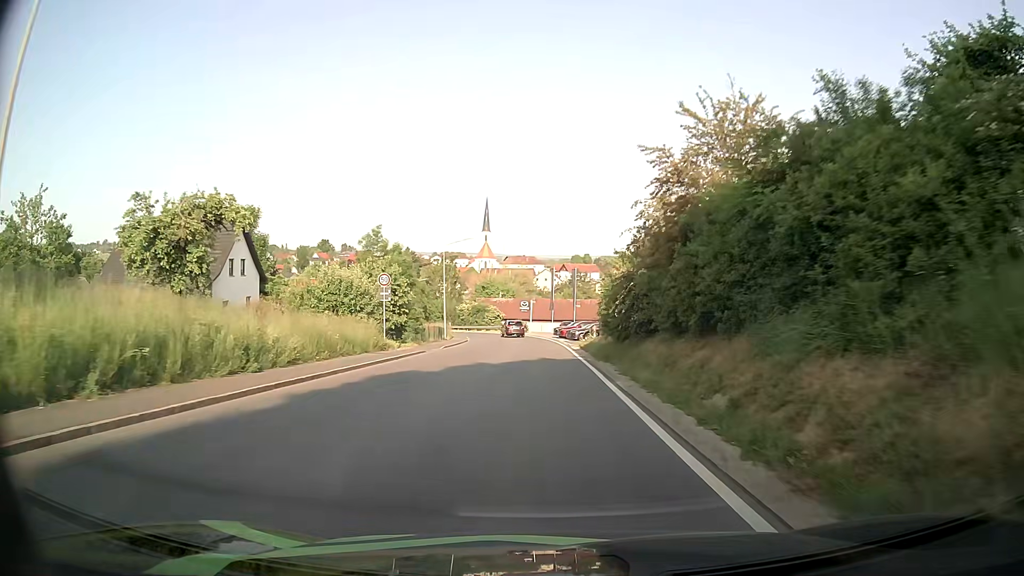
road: secondary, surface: asphalt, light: Day
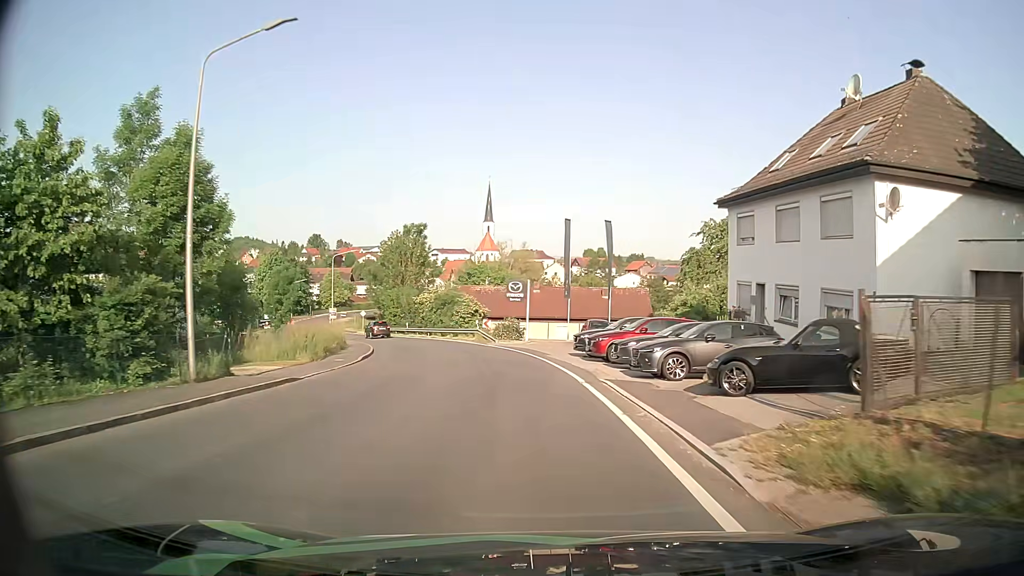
(-0.2, +38.1) m; -1°
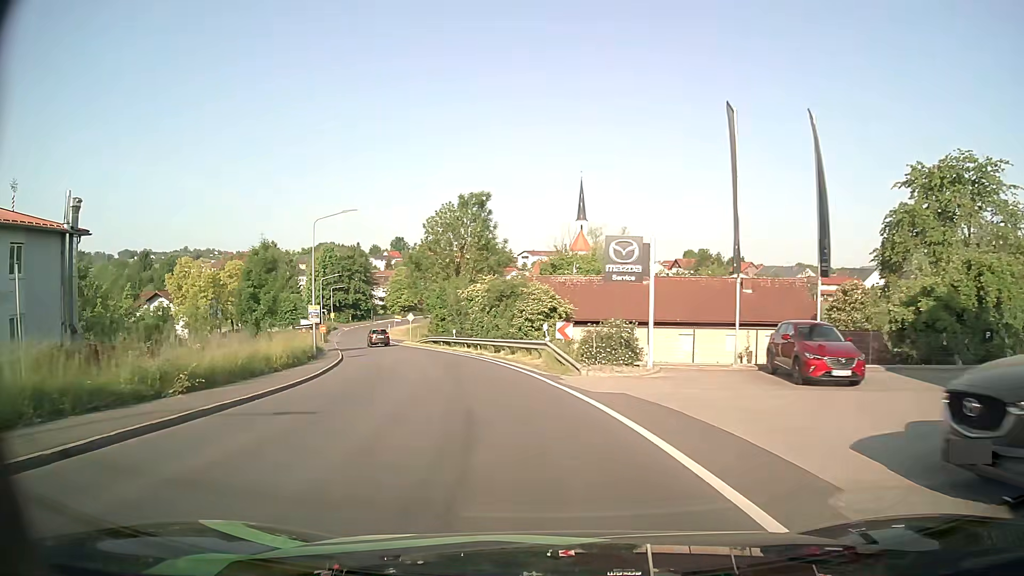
(-1.2, +23.2) m; -7°
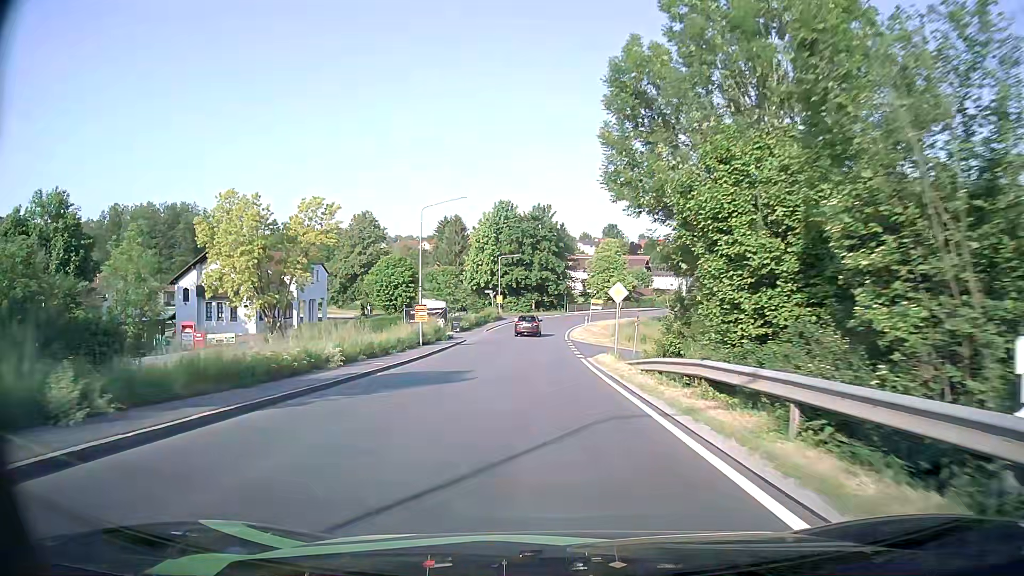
(-8.3, +41.5) m; -19°
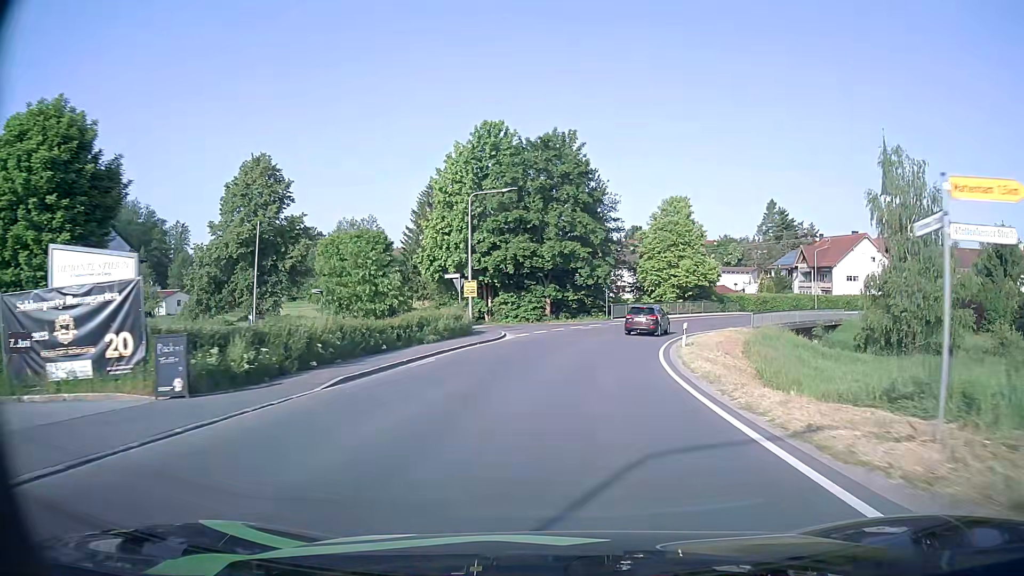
(-0.5, +43.7) m; -1°
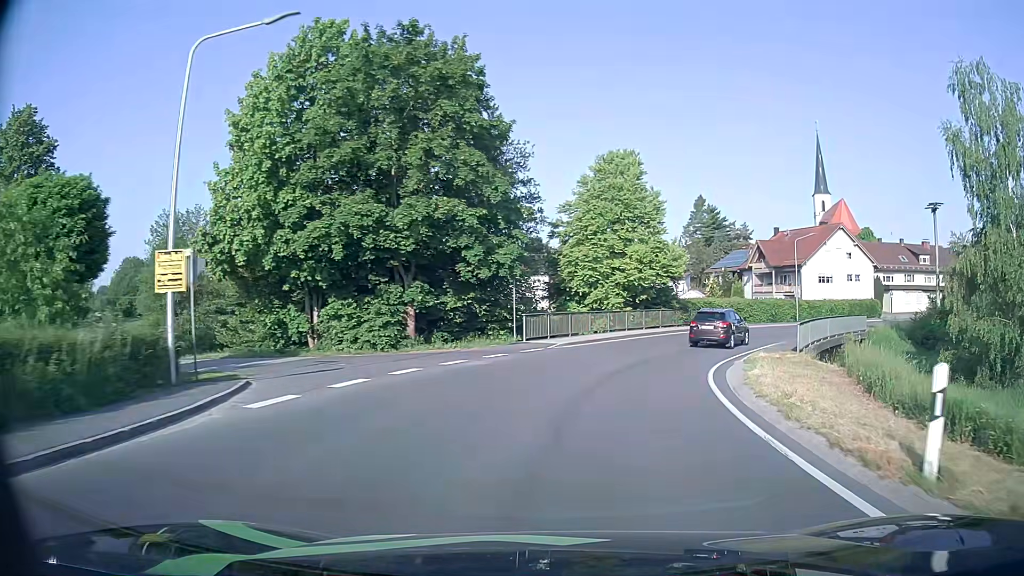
(+1.1, +22.0) m; +8°
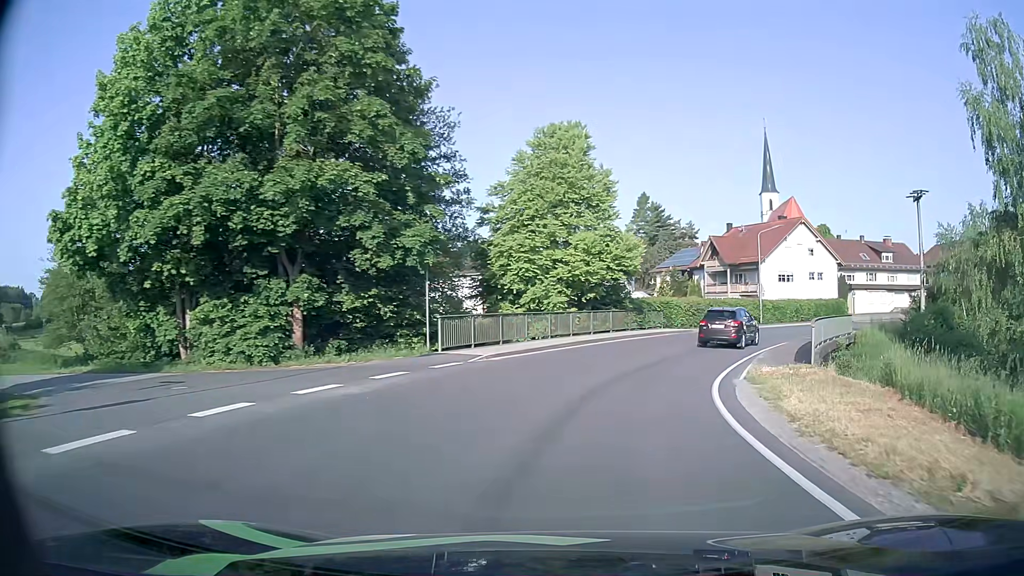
(+0.3, +6.6) m; +5°
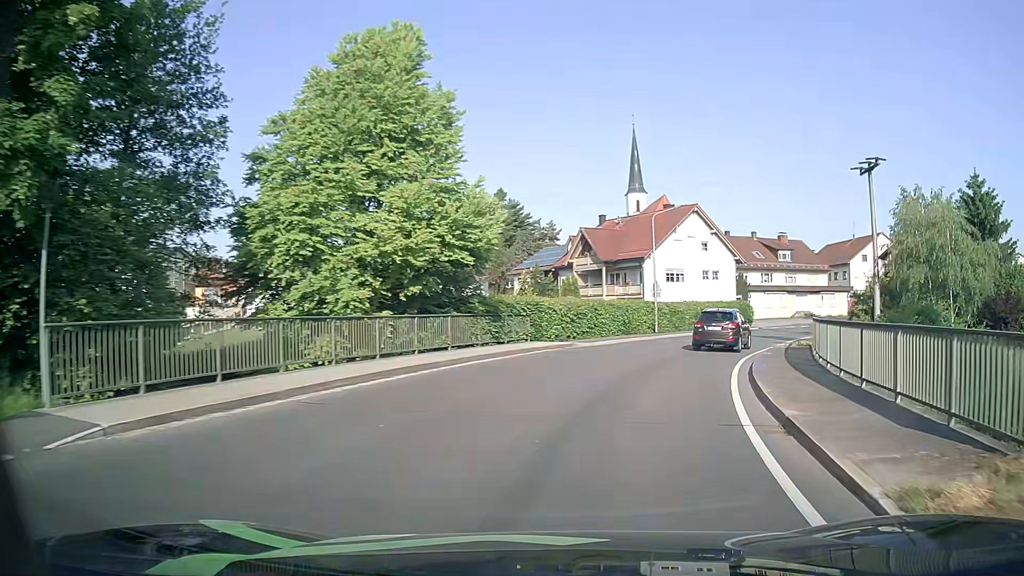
(+1.3, +12.8) m; +12°
(+1, +10) (+3, +20) (+7, +29) (+12, +38) (+18, +46) (+24, +54) (+31, +61) (+38, +67) (+46, +74) (+54, +80) m
